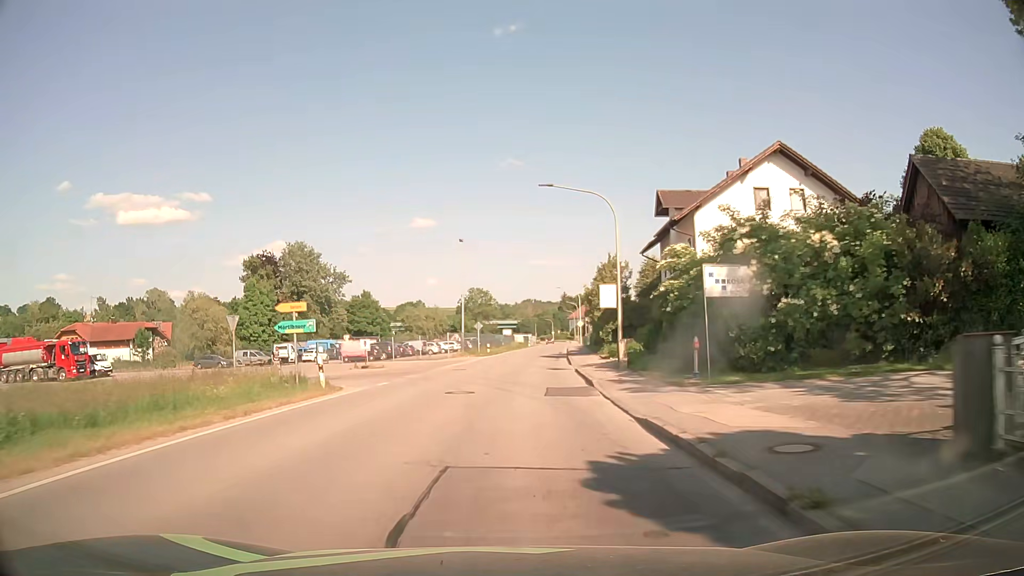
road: secondary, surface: asphalt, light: Day
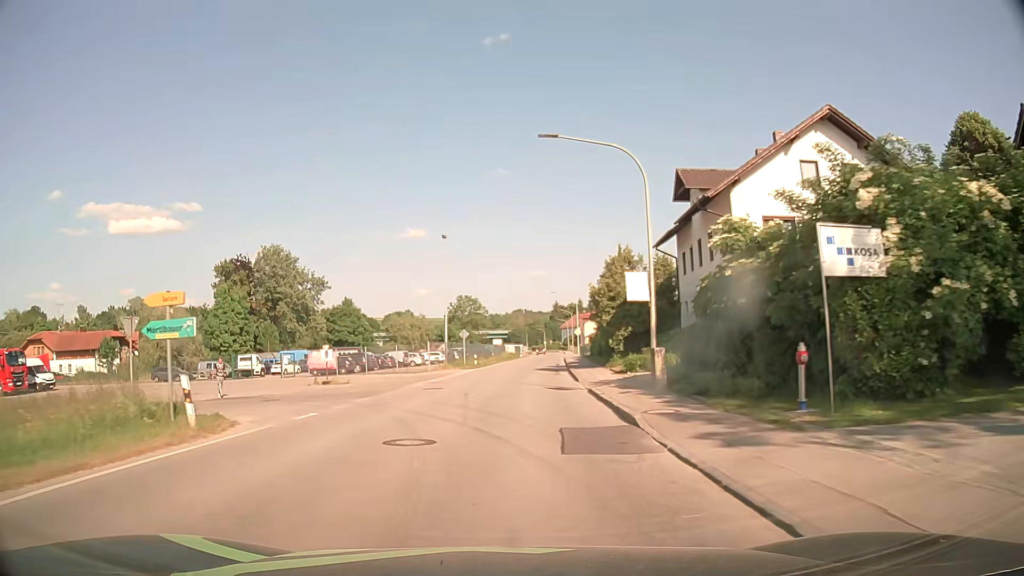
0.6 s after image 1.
(+0.2, +7.6) m; +1°
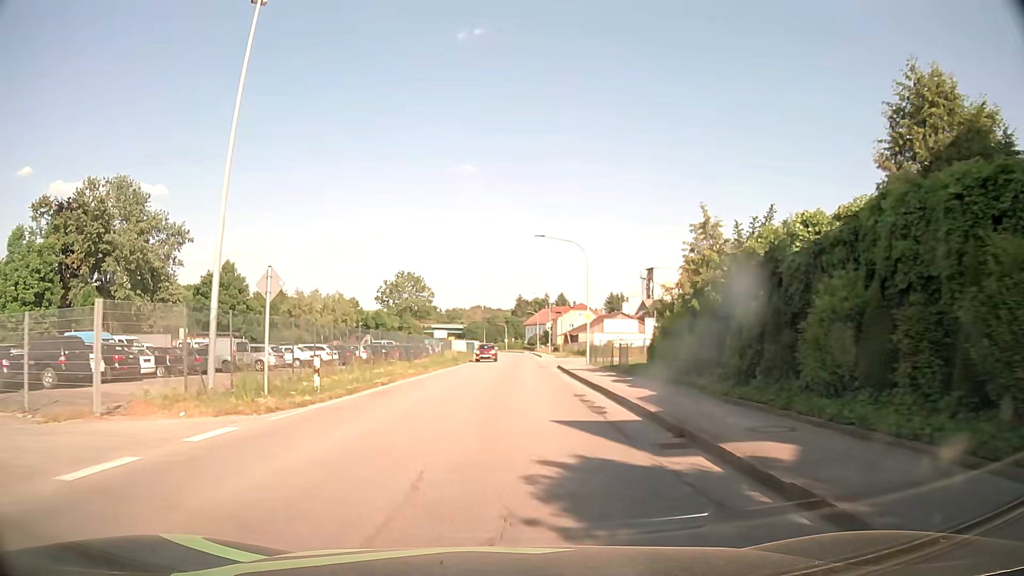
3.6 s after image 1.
(+1.2, +38.0) m; +4°
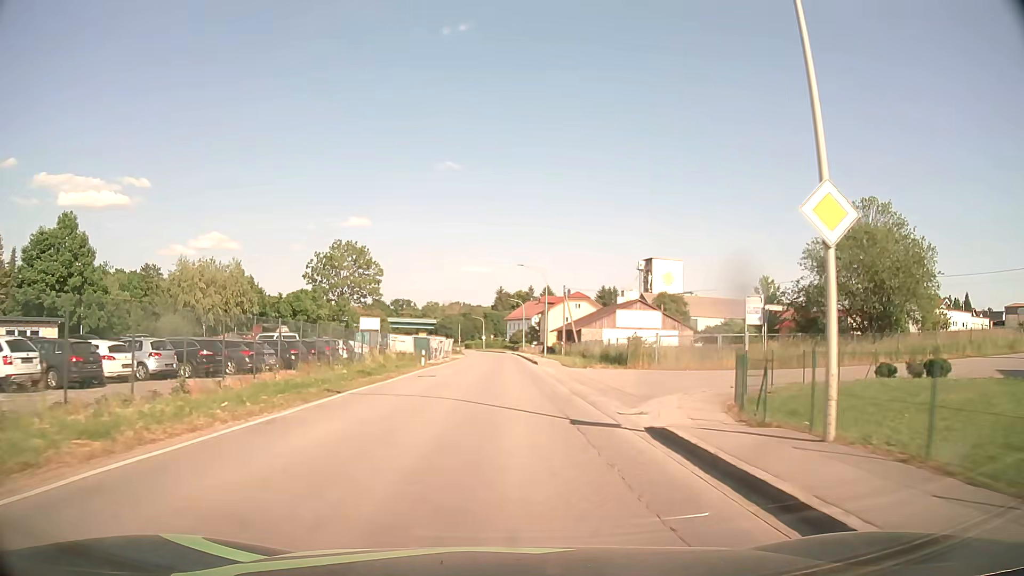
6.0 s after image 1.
(+0.6, +30.4) m; +2°
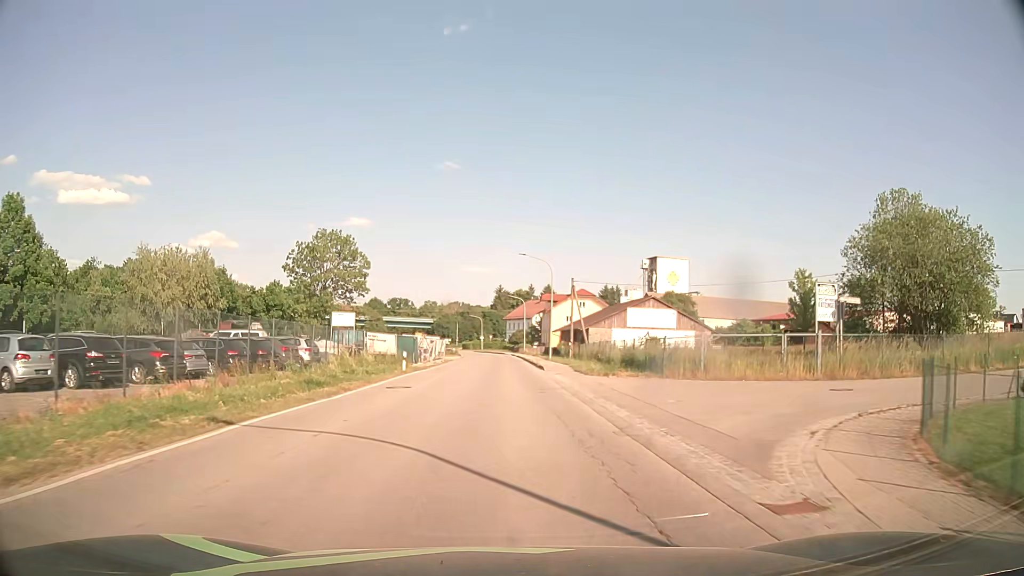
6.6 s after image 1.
(0.0, +7.6) m; 0°
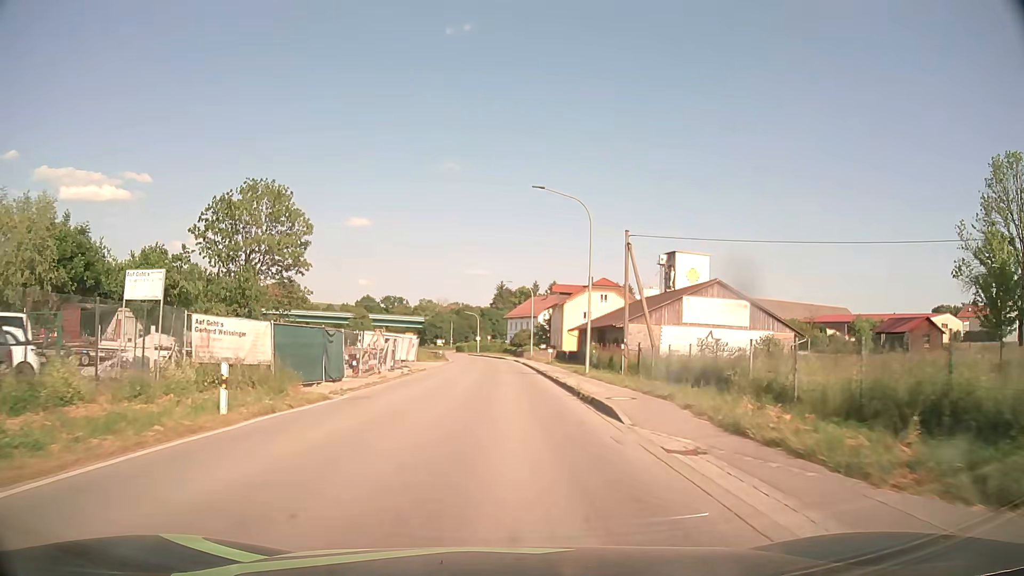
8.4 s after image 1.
(+0.1, +22.9) m; 0°
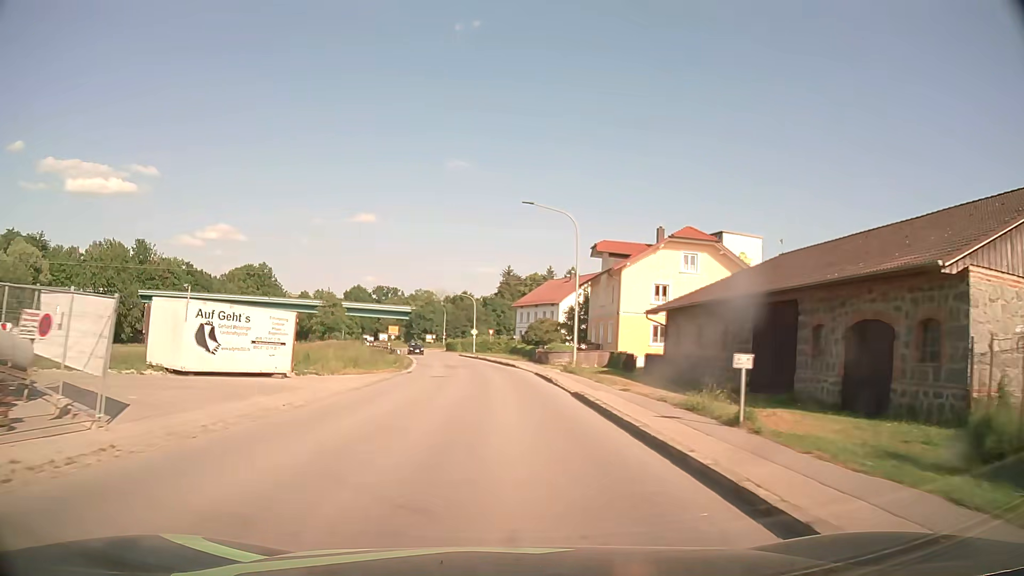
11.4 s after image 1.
(-0.2, +38.2) m; -1°
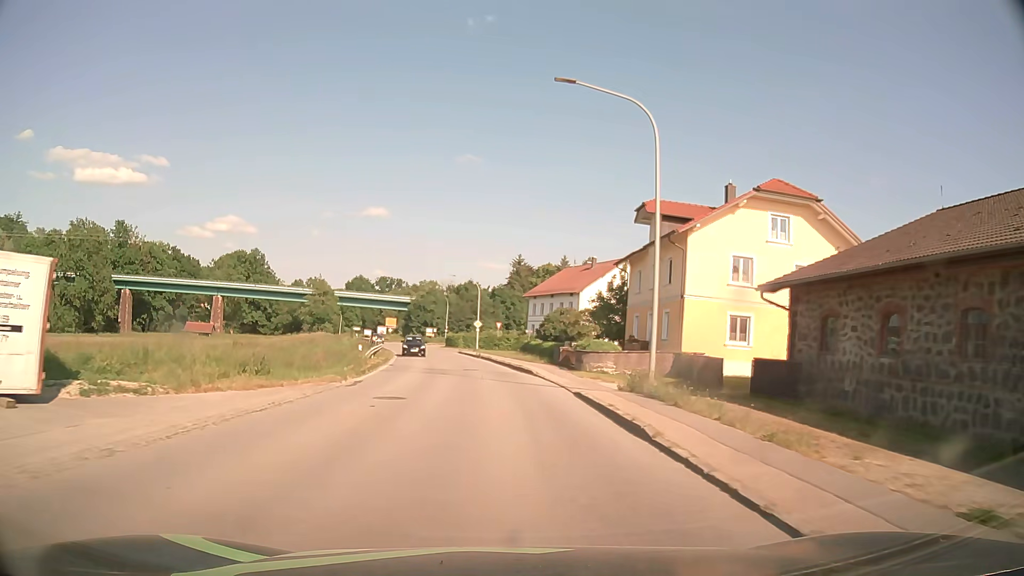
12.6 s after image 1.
(-0.1, +15.3) m; -1°
(0, +10) (0, +20) (-1, +30) (-2, +40) (-4, +50) (-5, +60) (-7, +69) (-9, +79) (-12, +89) (-14, +99) m
